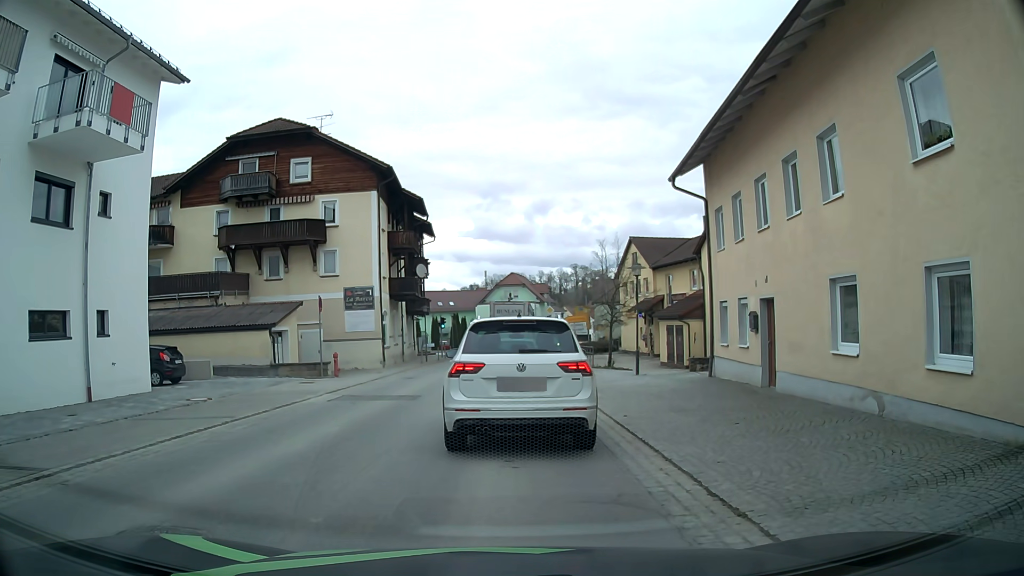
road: secondary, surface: asphalt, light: Day
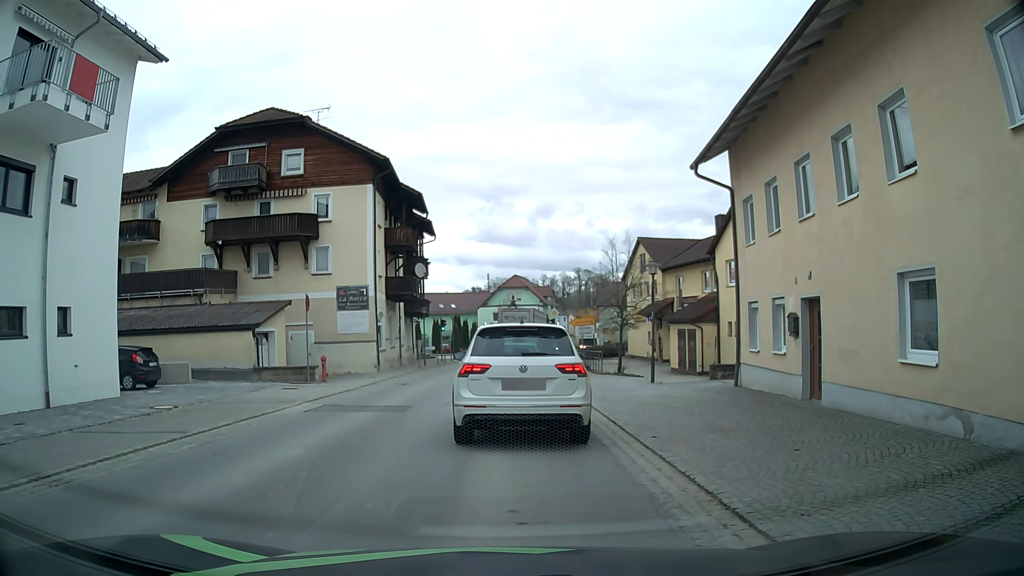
(-0.1, +2.2) m; -2°
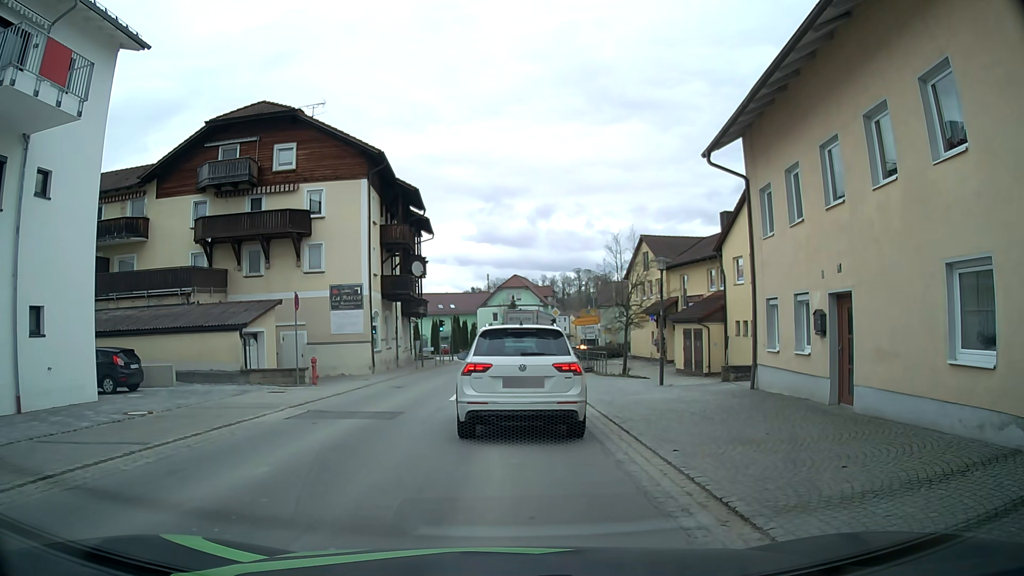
(0.0, +1.3) m; 0°
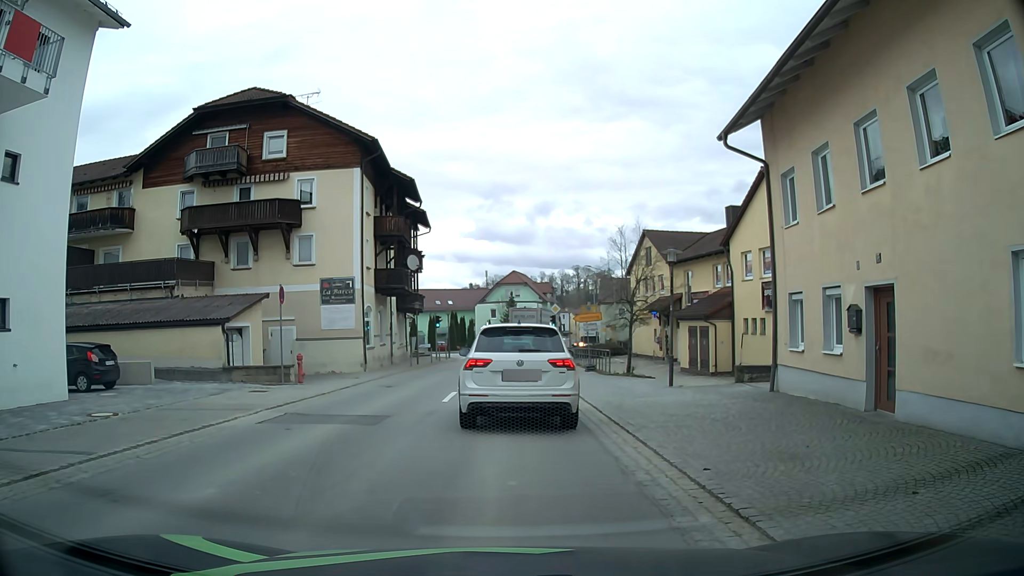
(0.0, +1.4) m; +1°
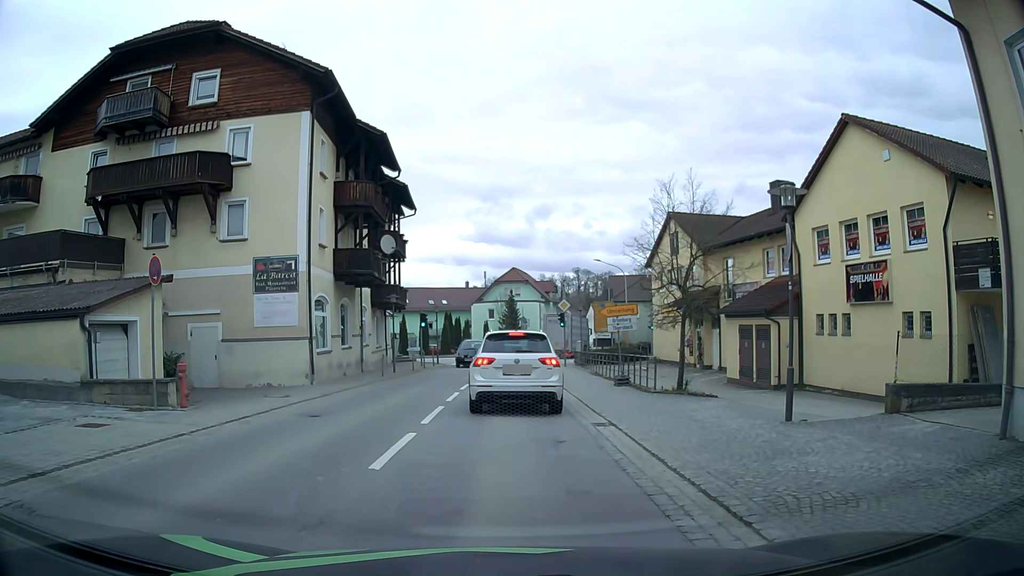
(-0.1, +8.4) m; -1°
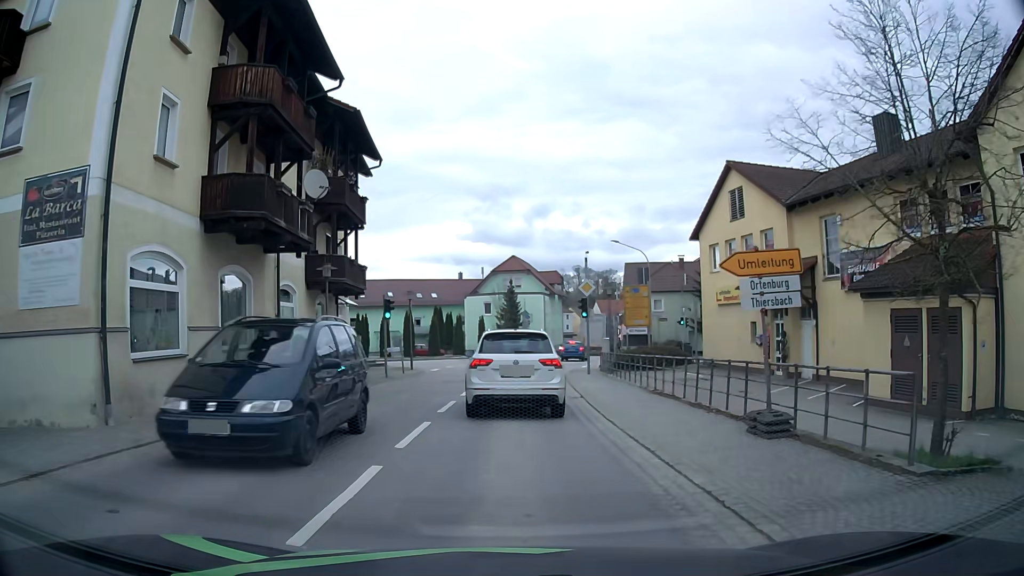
(+0.1, +12.2) m; +1°
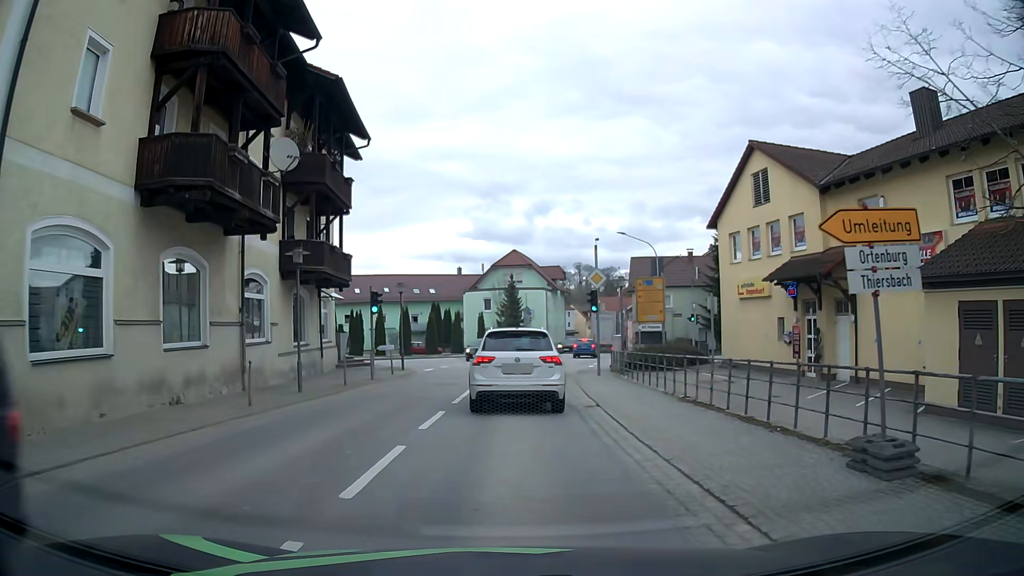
(0.0, +3.0) m; 0°
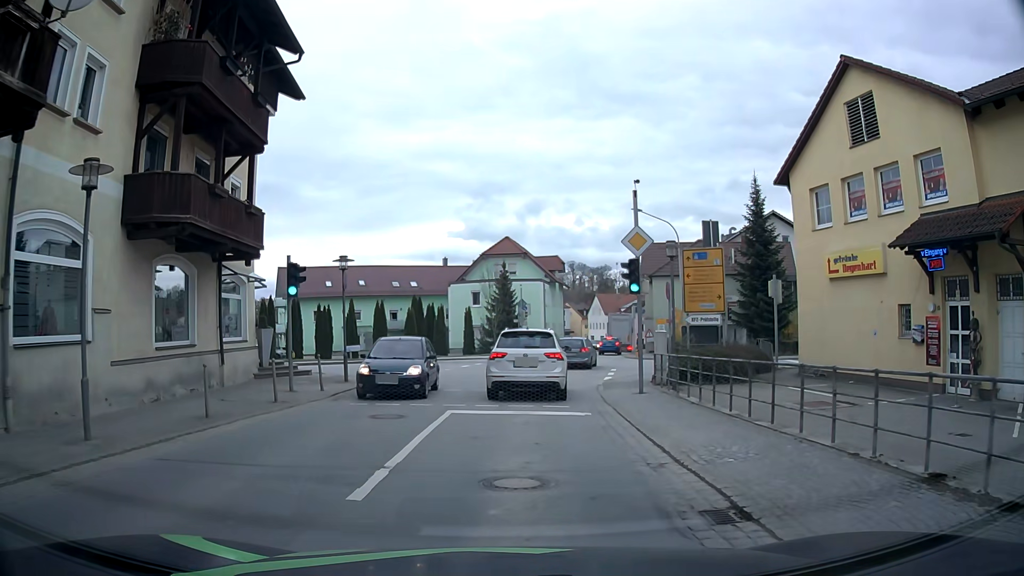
(0.0, +9.6) m; 0°
